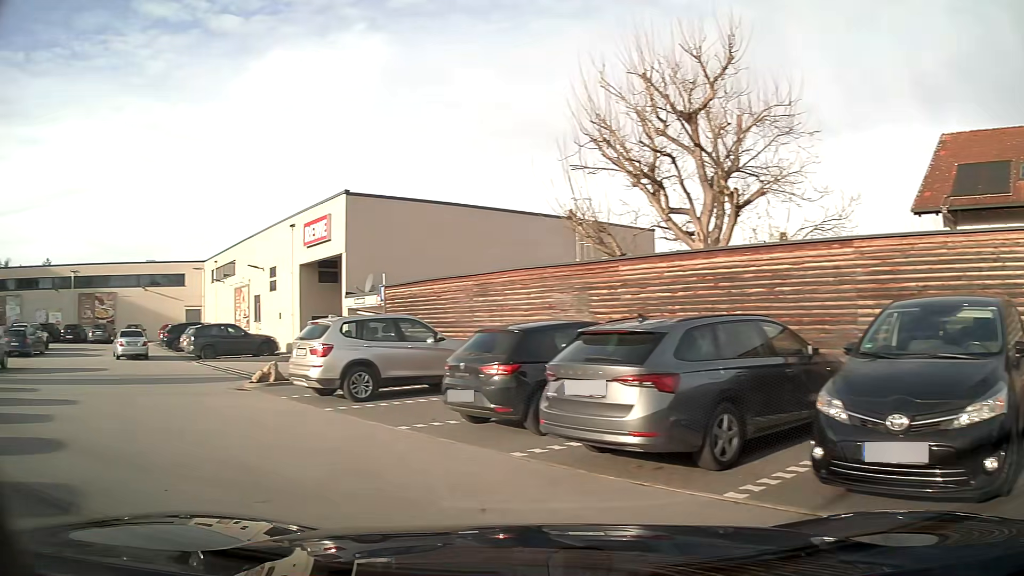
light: Day
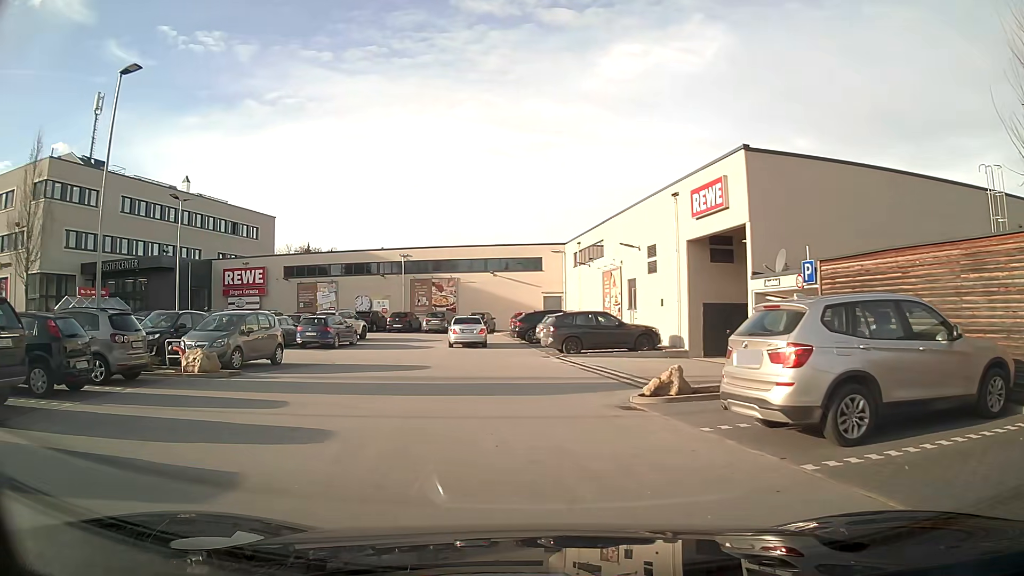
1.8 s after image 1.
(-1.6, +5.7) m; -25°
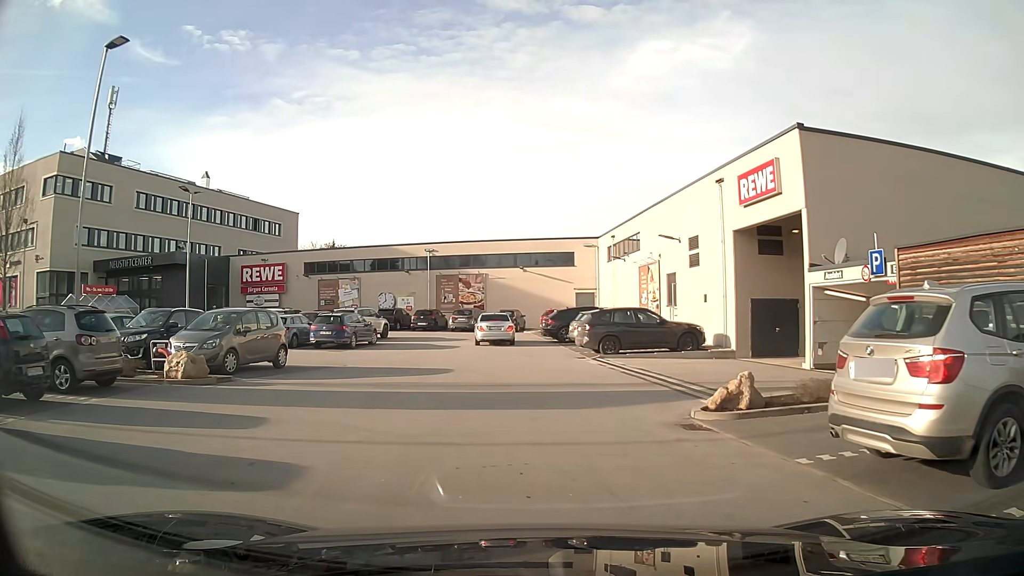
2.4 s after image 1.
(-0.1, +2.3) m; -2°
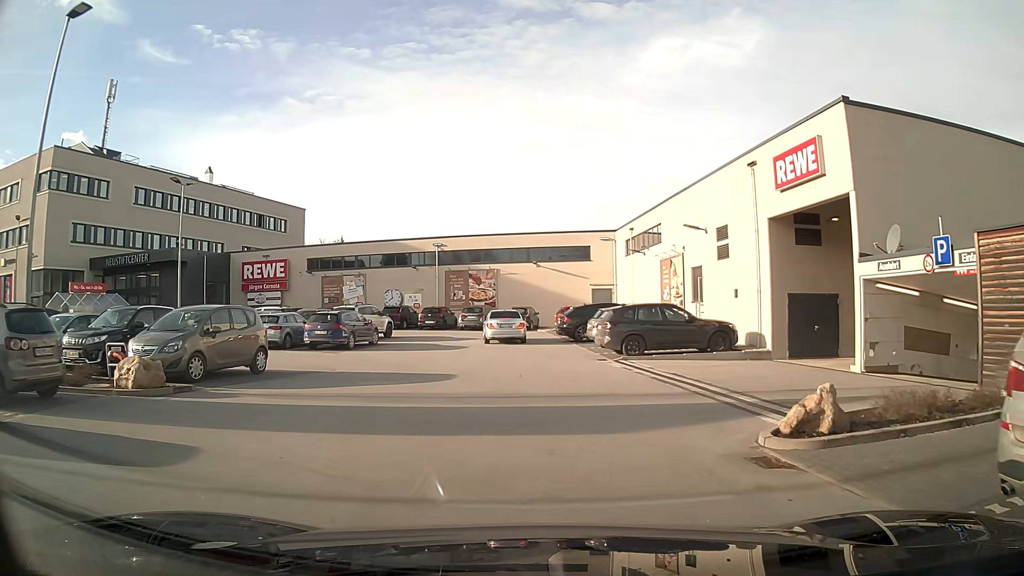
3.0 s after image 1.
(0.0, +2.4) m; -1°
